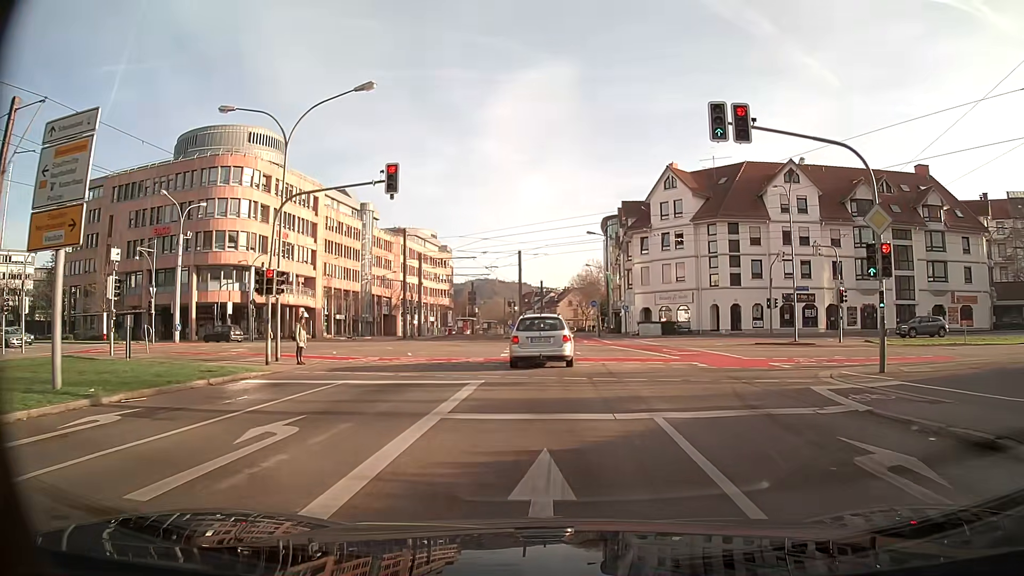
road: primary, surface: asphalt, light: Day
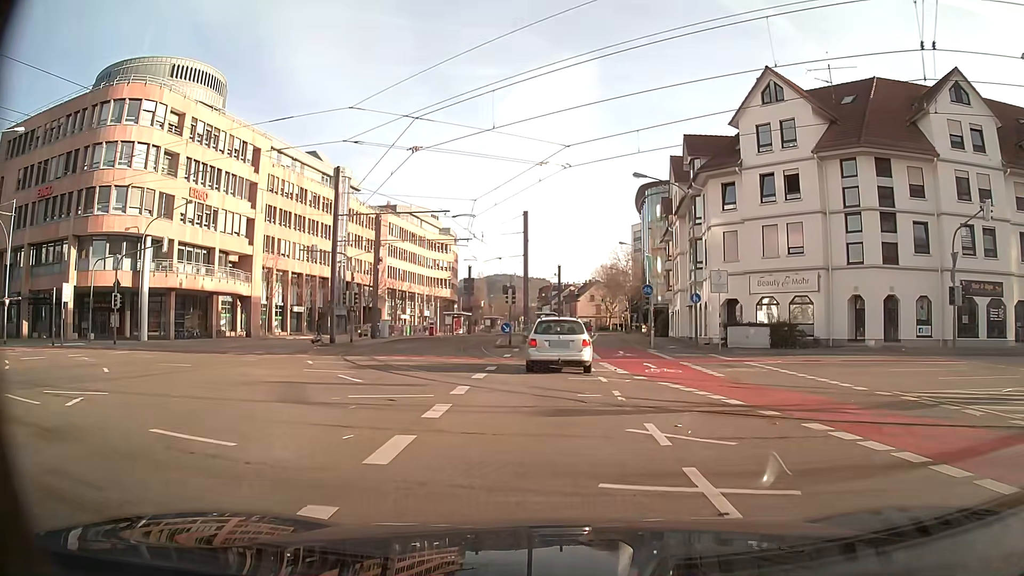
(-0.4, +24.9) m; -2°
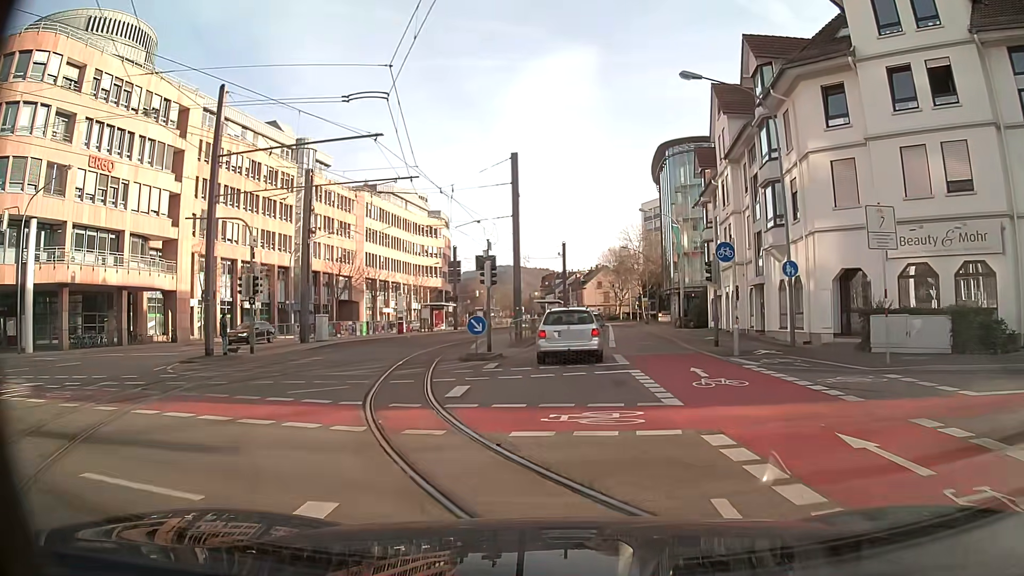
(0.0, +15.0) m; 0°
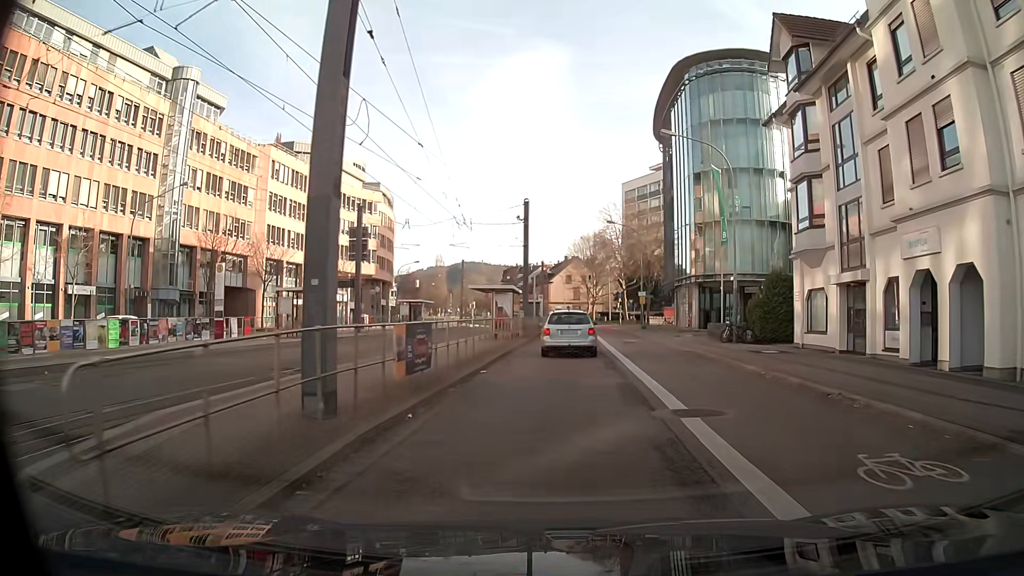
(+0.6, +24.2) m; +3°
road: secondary
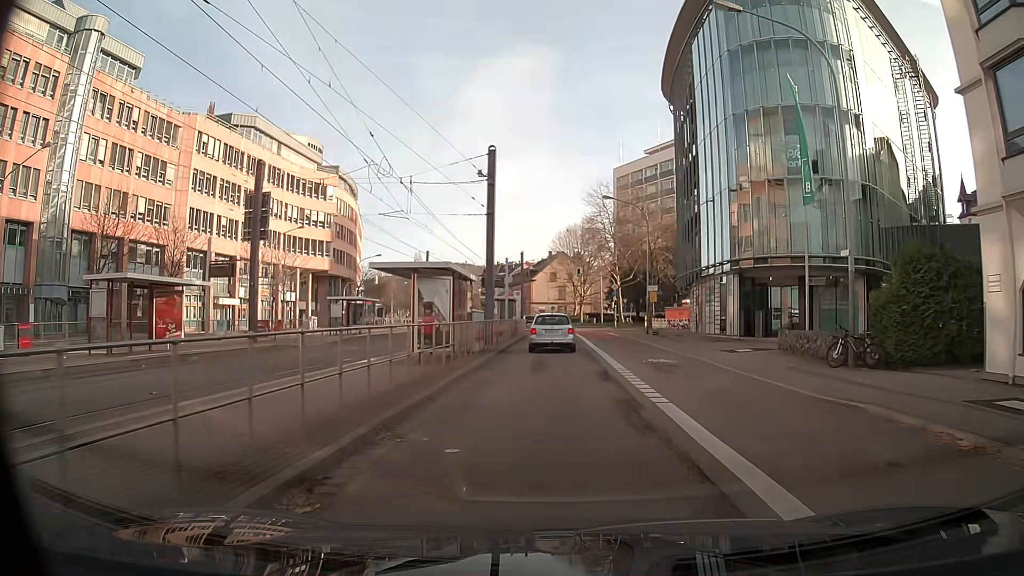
(+0.1, +14.0) m; +1°
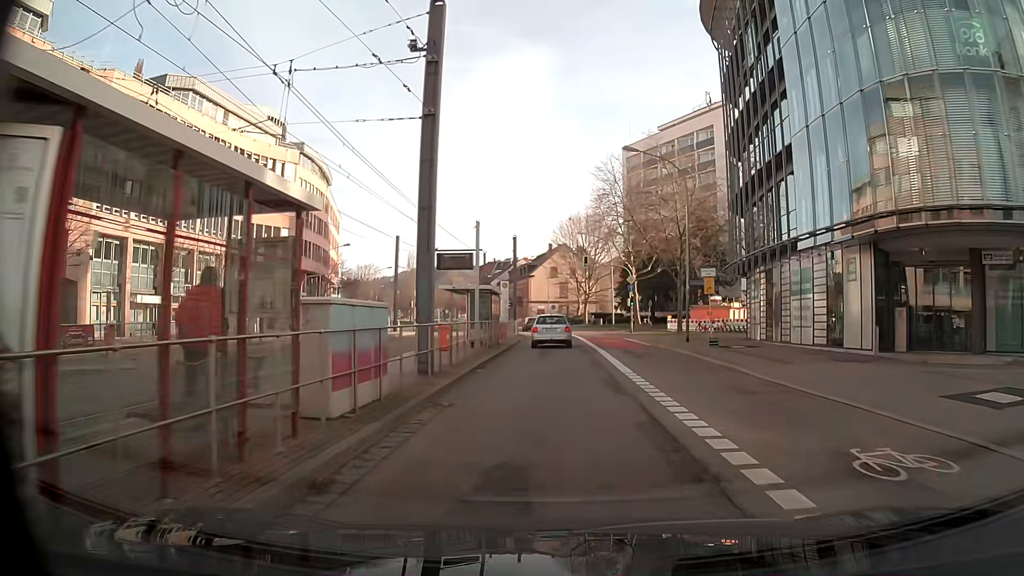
(+0.1, +14.6) m; 0°
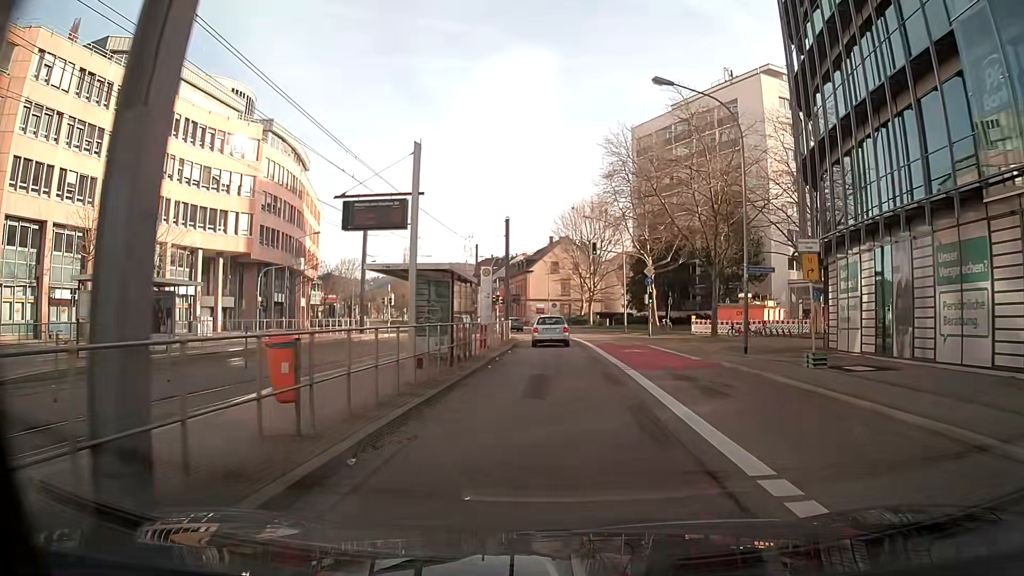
(0.0, +10.5) m; 0°
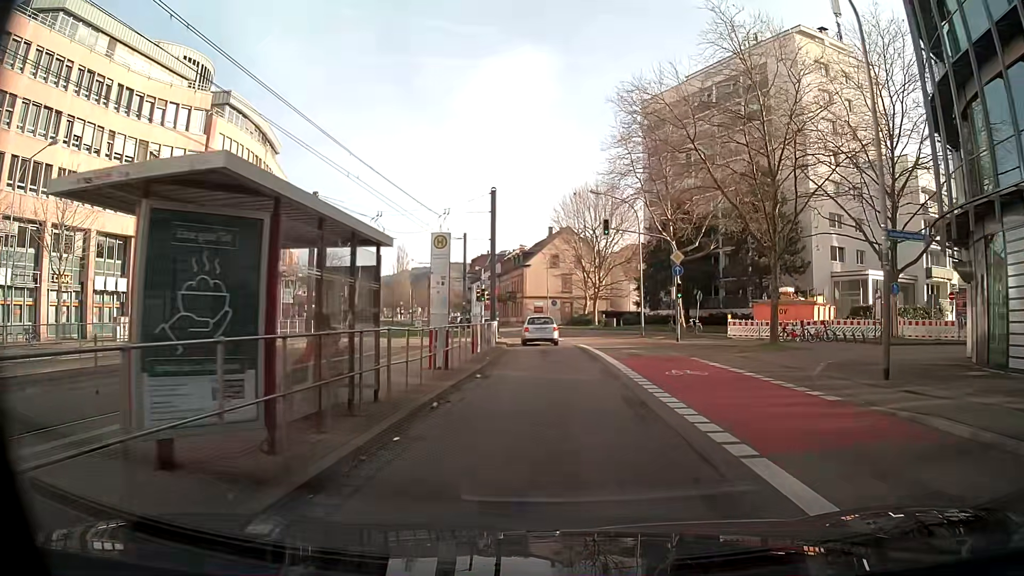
(0.0, +10.8) m; 0°
(0, +10) (0, +20) (-1, +30) (-1, +40) (-3, +50) (-5, +60) (-7, +69) (-9, +79) (-12, +89) (-14, +98) m
